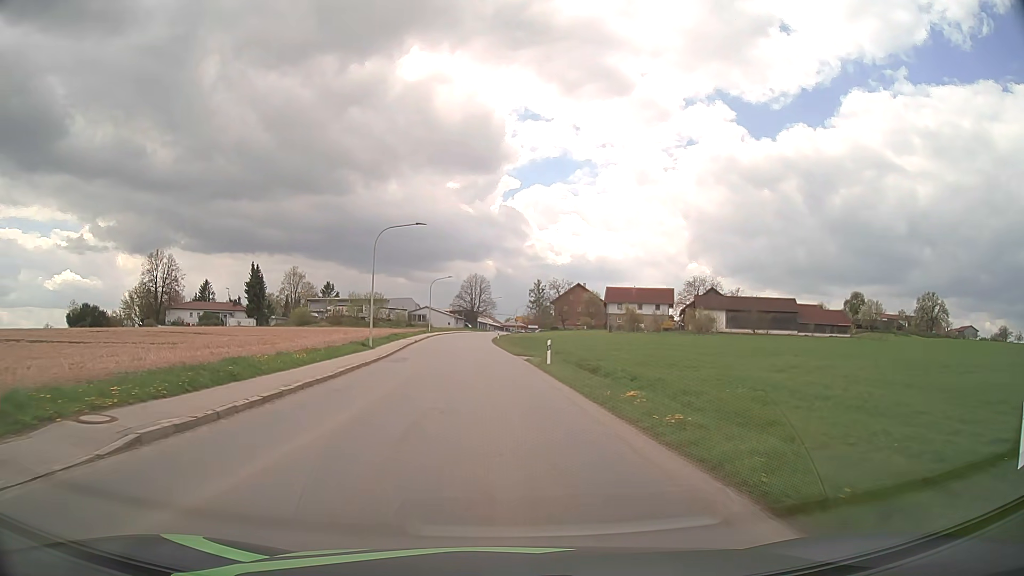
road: tertiary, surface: asphalt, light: Day
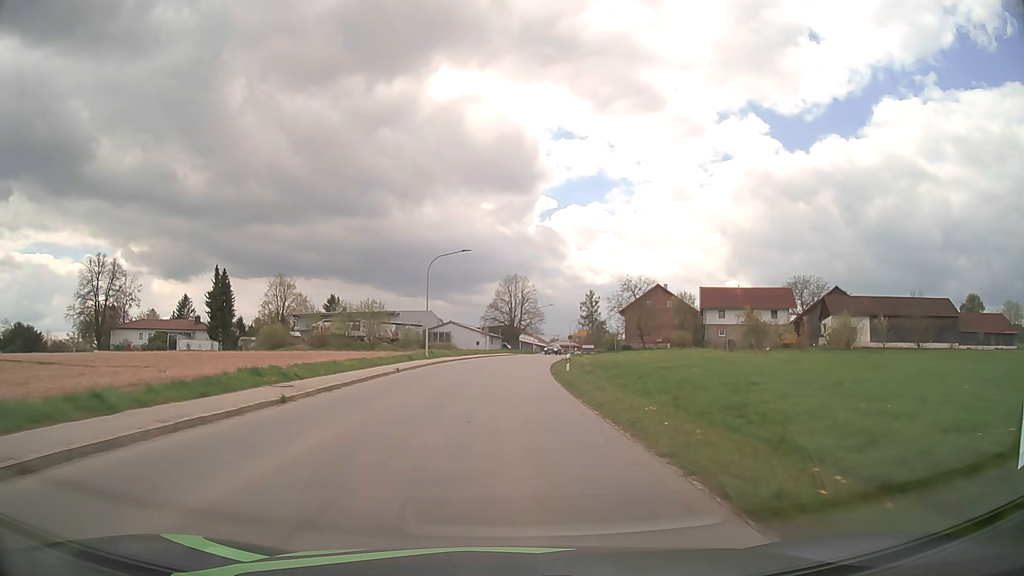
(-1.8, +42.1) m; -4°
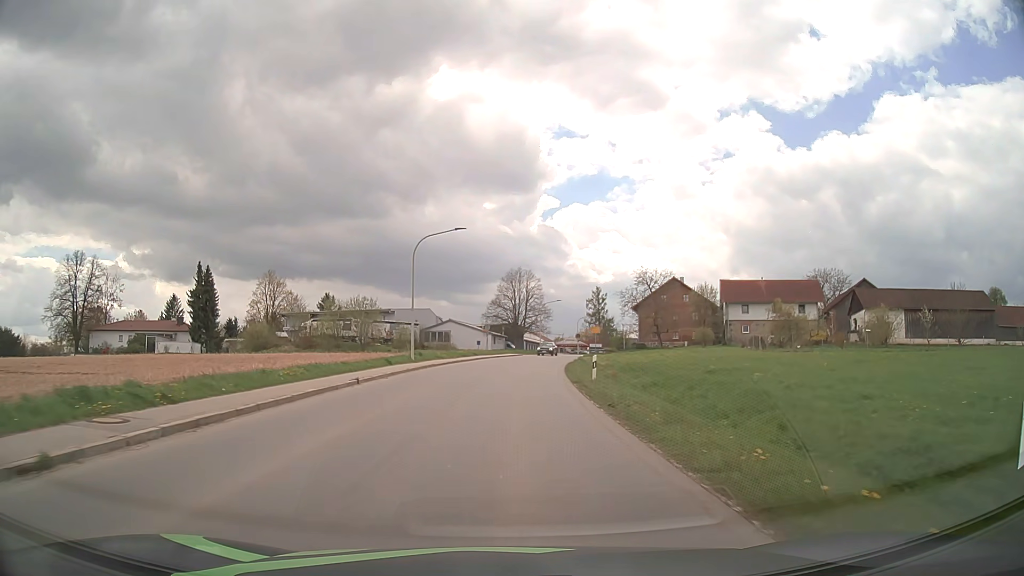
(0.0, +8.5) m; 0°
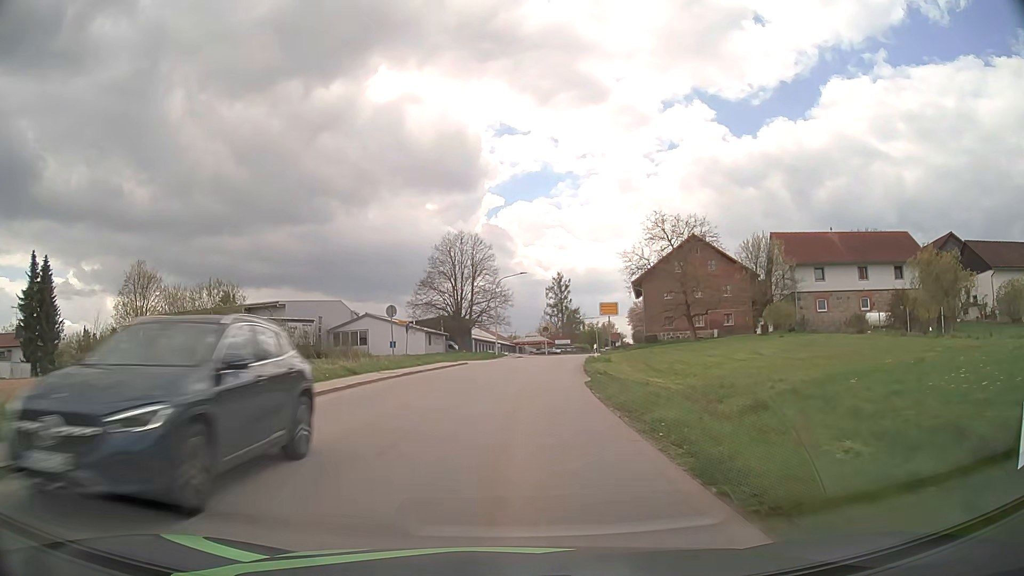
(+1.1, +34.1) m; +4°
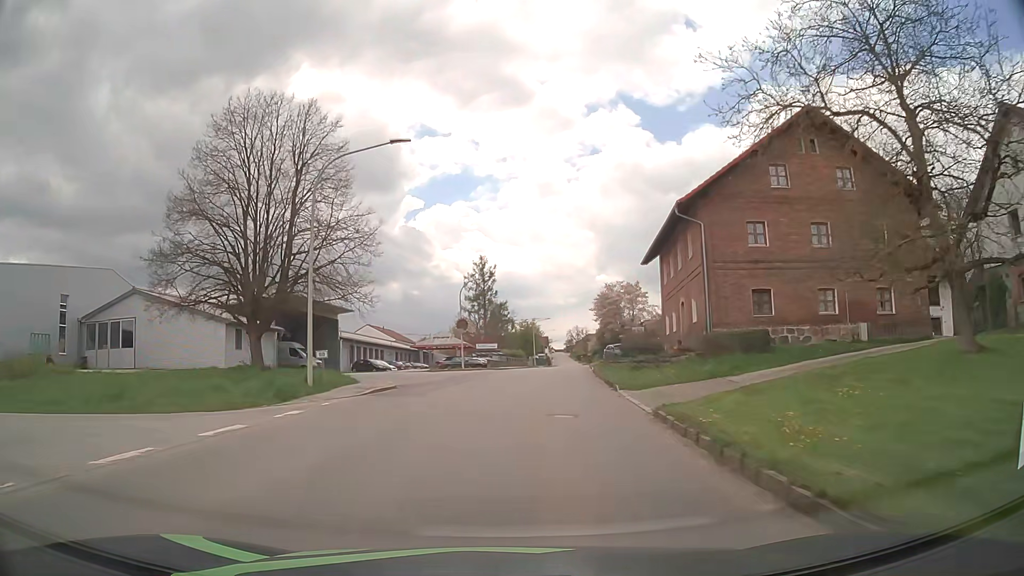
(+2.1, +40.0) m; +7°
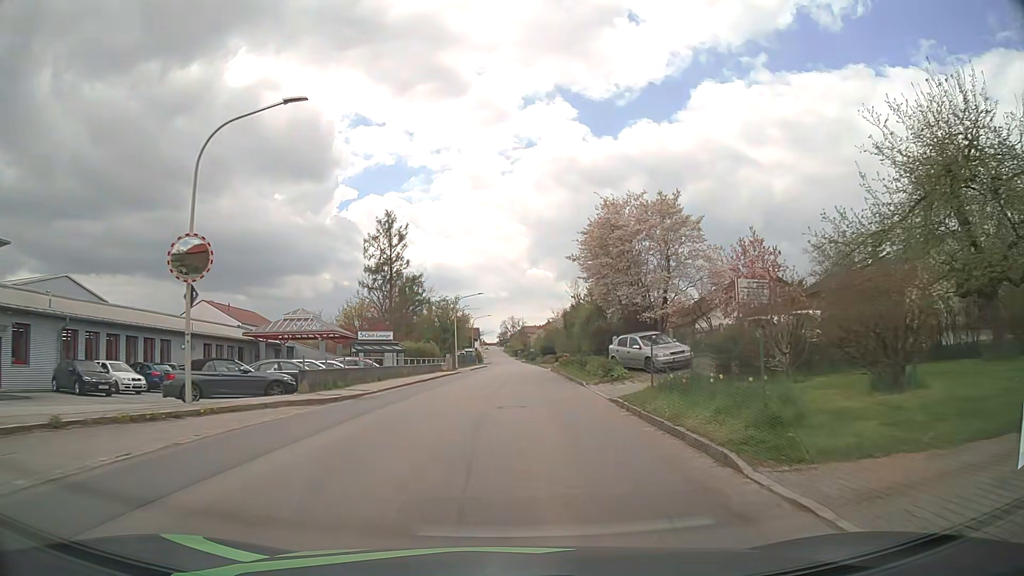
(+2.4, +38.0) m; +6°
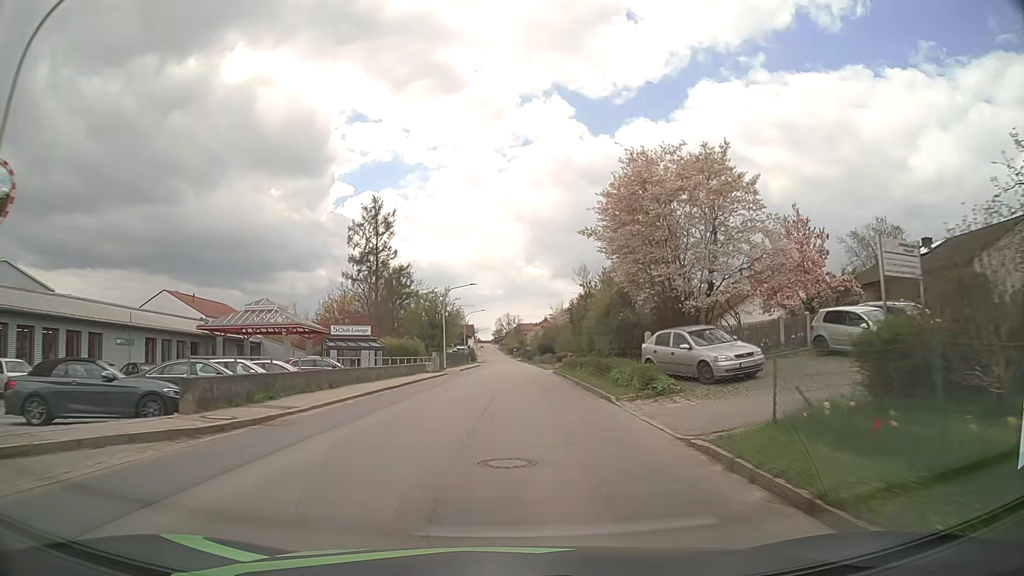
(0.0, +7.6) m; 0°
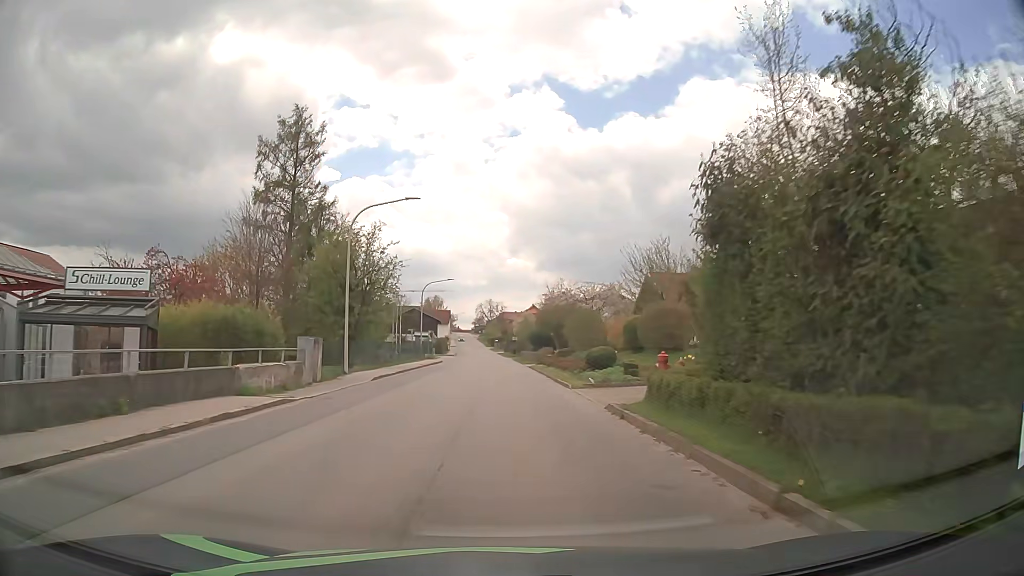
(+0.5, +30.6) m; +2°
(0, +10) (0, +20) (0, +30) (-1, +40) (-1, +50) (-1, +60) (-1, +70) (-2, +80) (-2, +90) (-3, +100) m
